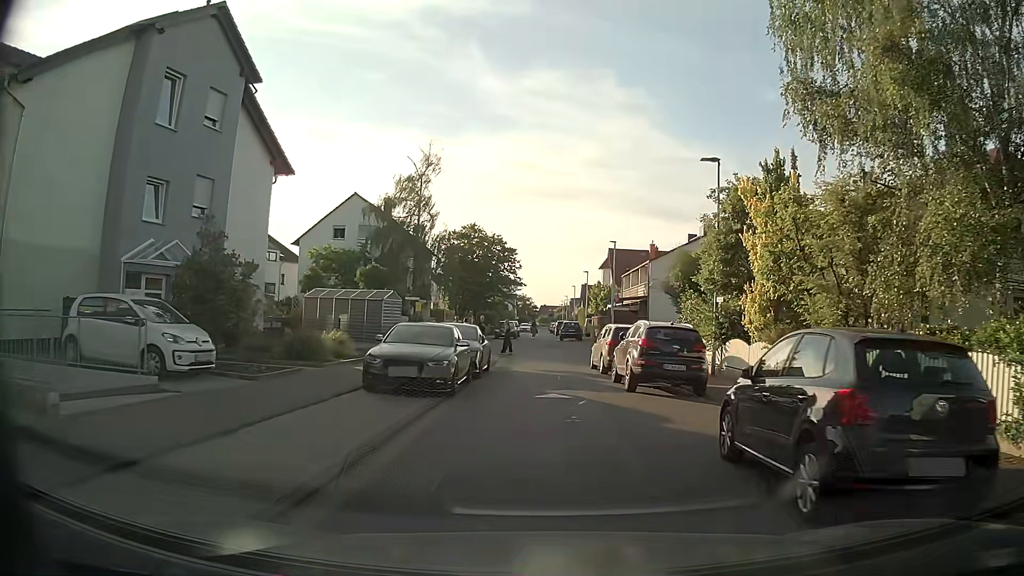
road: residential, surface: asphalt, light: Day
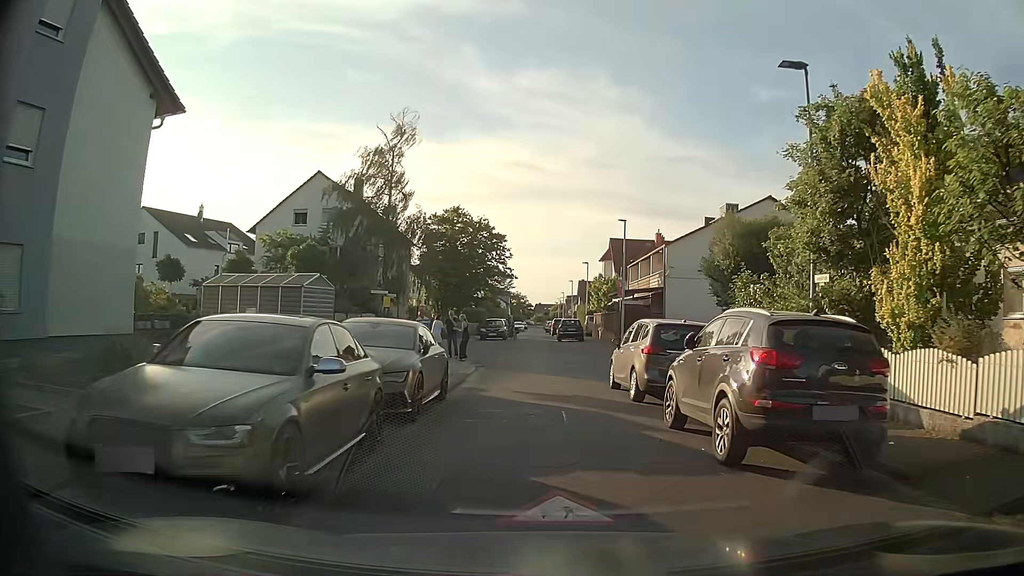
(0.0, +8.6) m; -1°
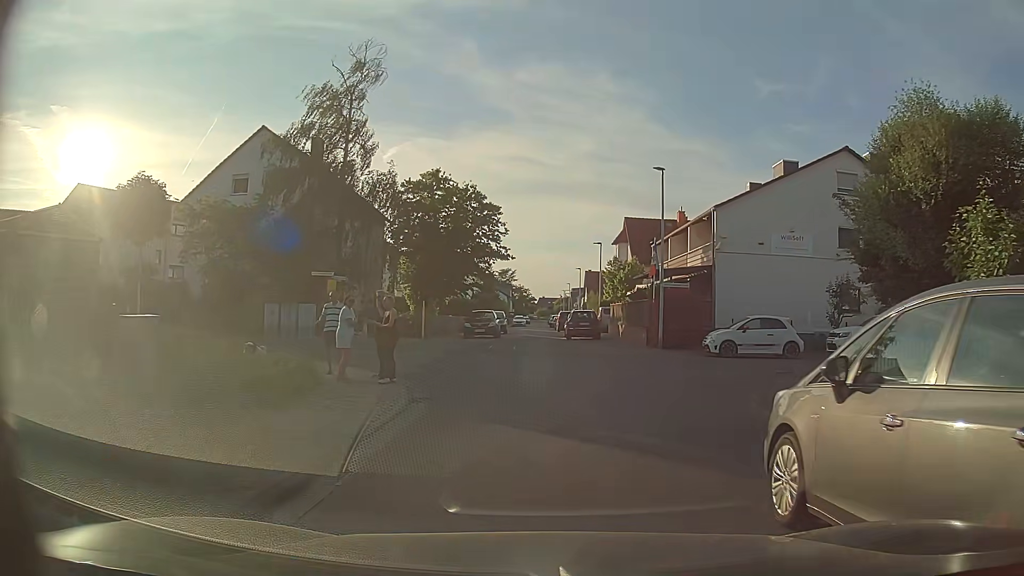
(+0.1, +11.2) m; 0°
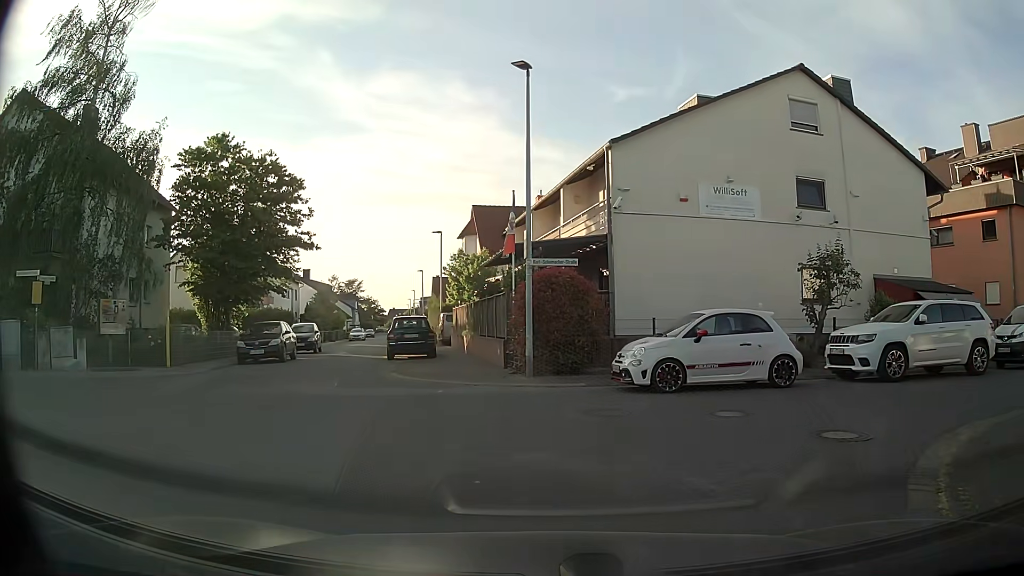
(+1.3, +11.2) m; +12°
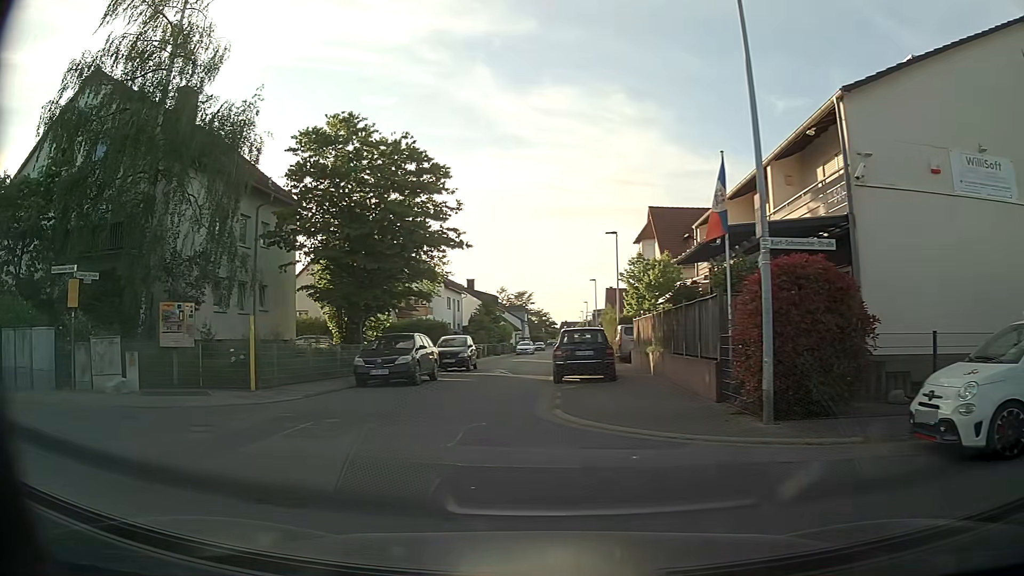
(-0.6, +5.4) m; -15°
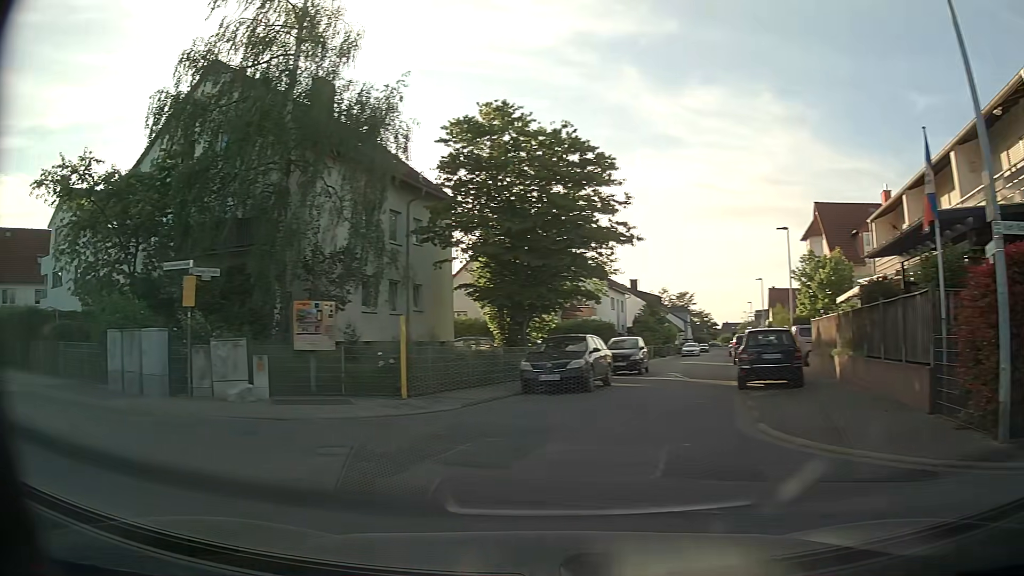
(-0.2, +1.9) m; -14°
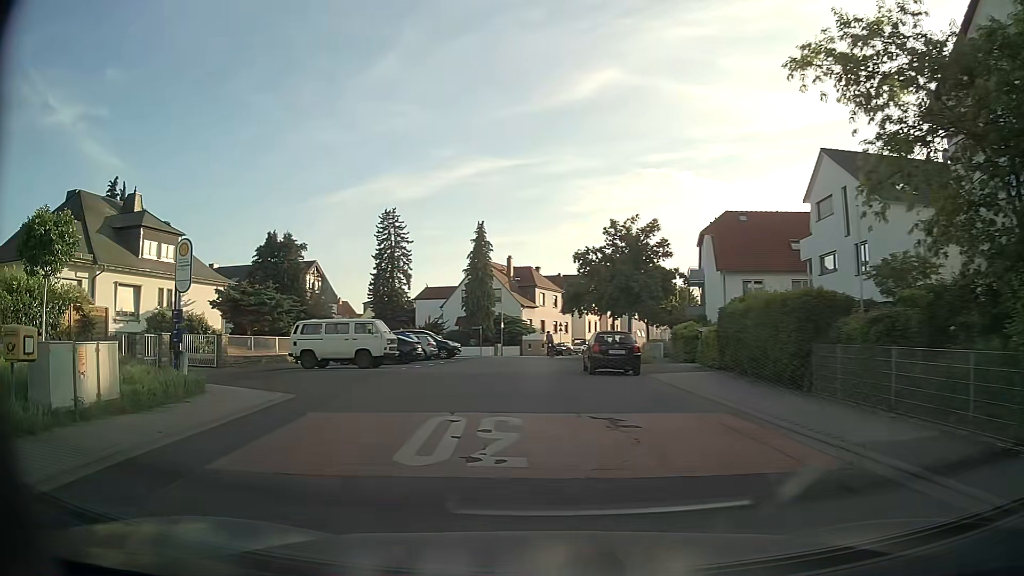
(-6.7, +8.5) m; -64°
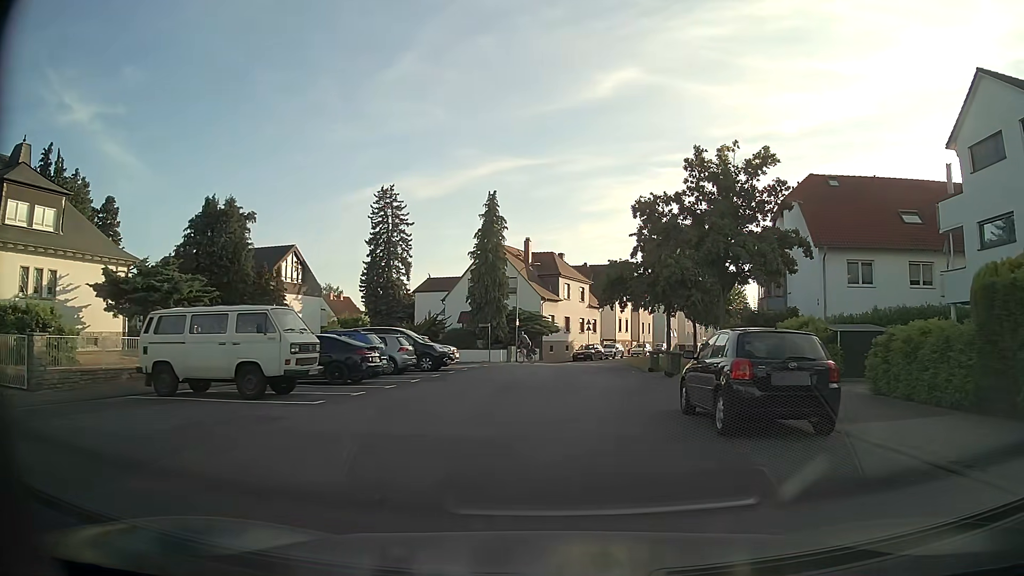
(-0.6, +13.6) m; -1°
(0, +10) (+1, +20) (+2, +30) (+1, +40) (-8, +45) (-18, +47) (-27, +49) (-37, +51) (-47, +52) (-57, +52) m
